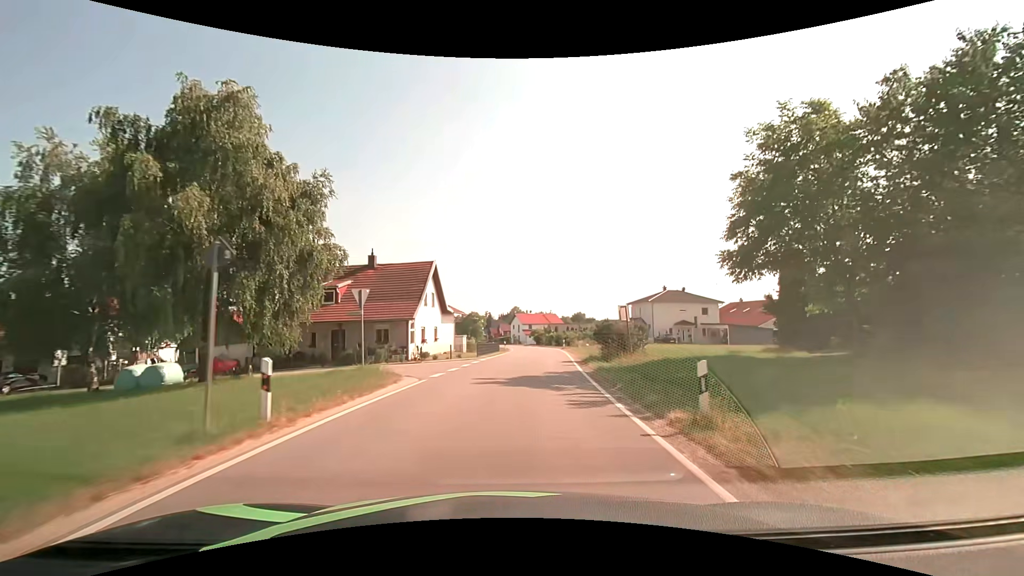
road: tertiary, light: Day
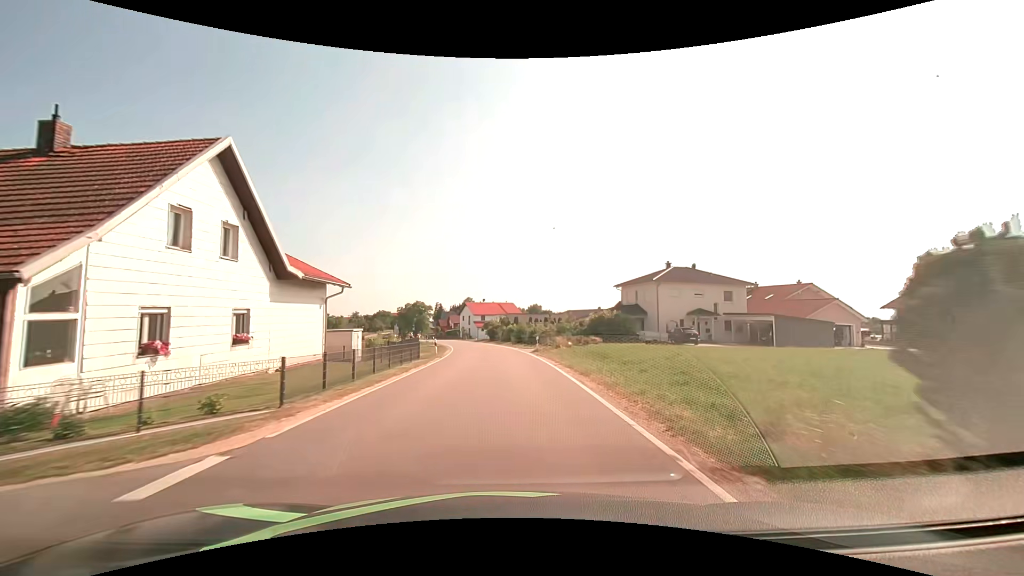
(+1.2, +23.2) m; +5°
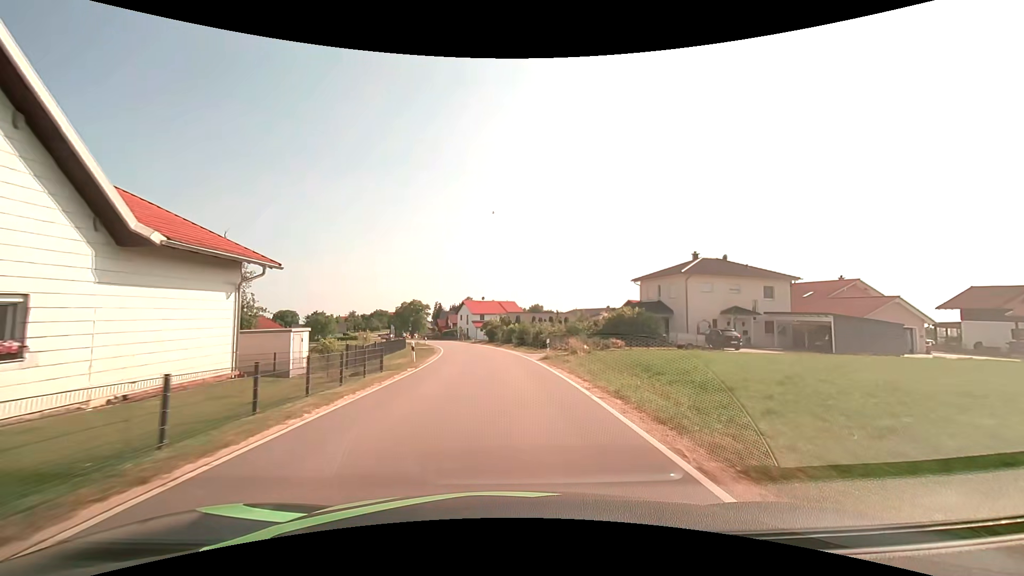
(0.0, +7.8) m; 0°
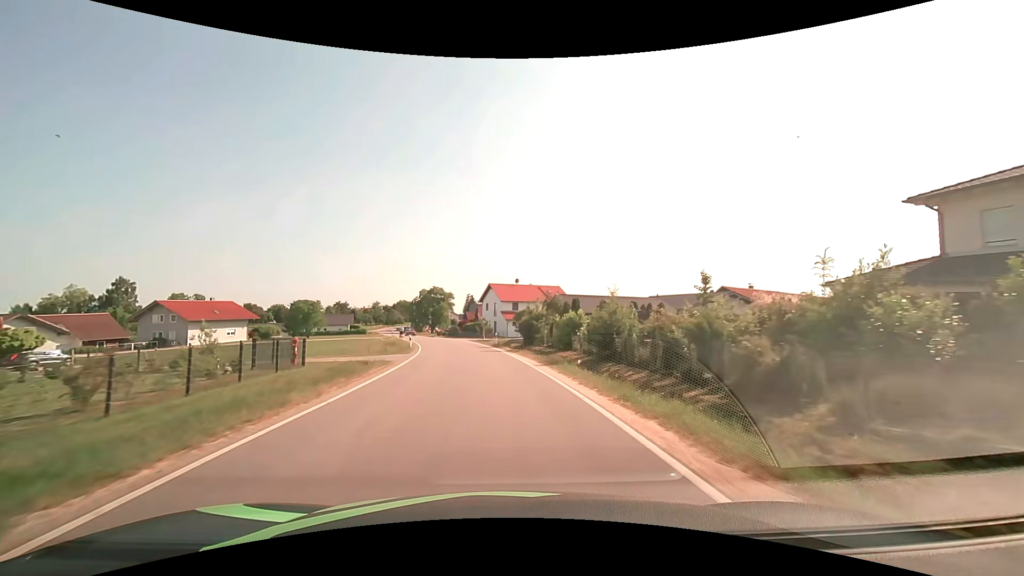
(-0.9, +31.0) m; -4°
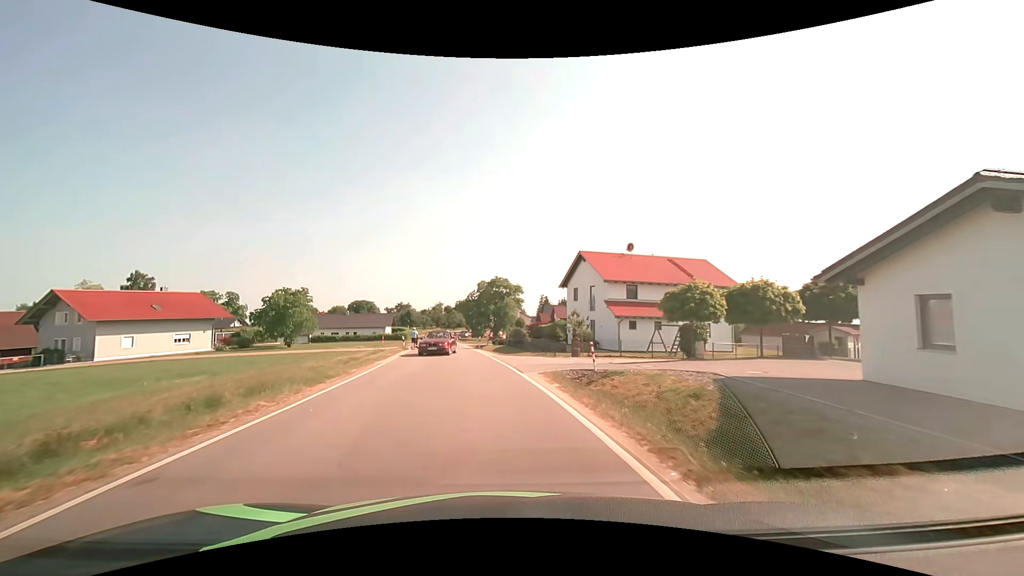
(-2.6, +37.1) m; -8°
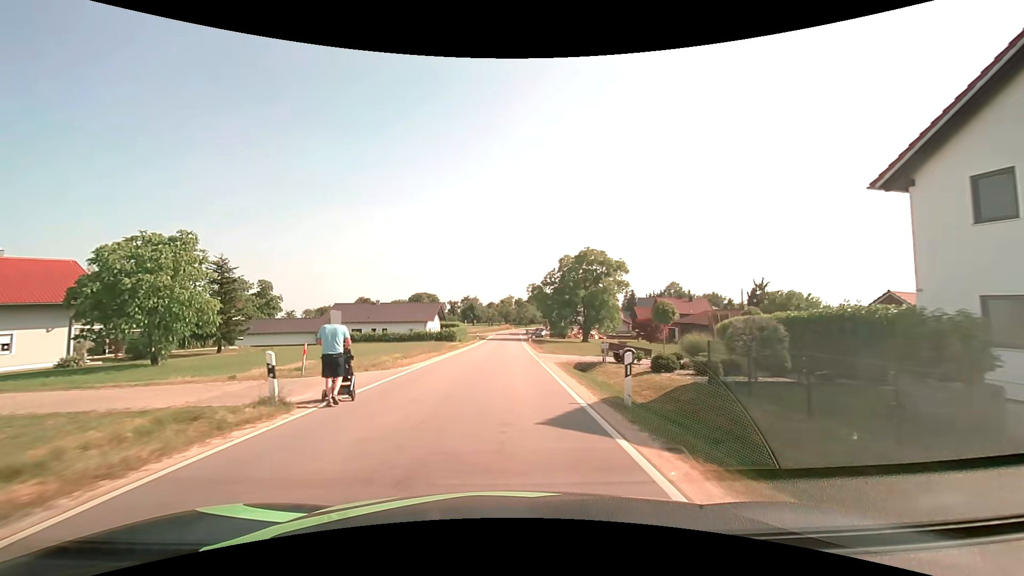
(-3.1, +34.1) m; -8°
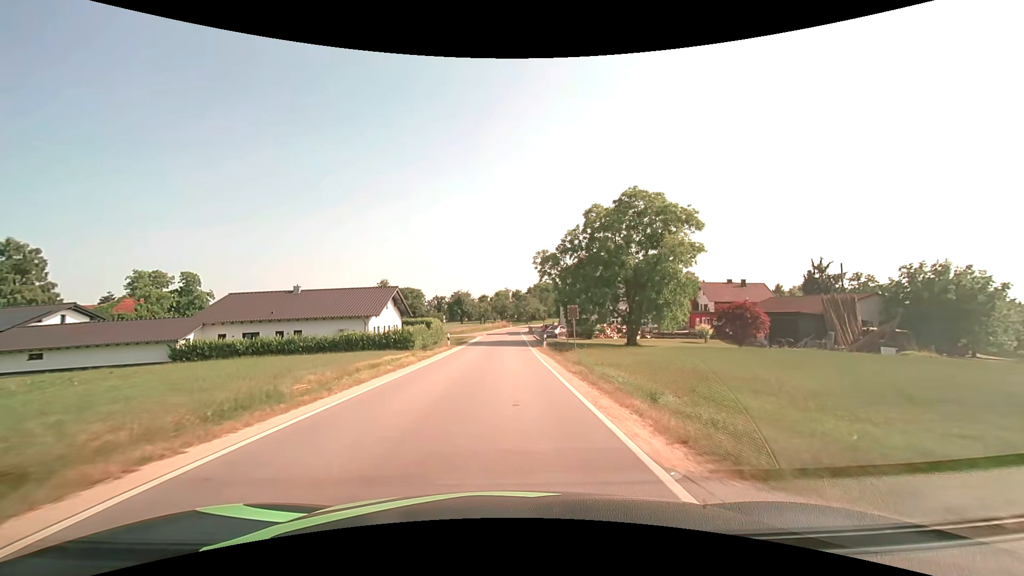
(+0.1, +28.4) m; +1°
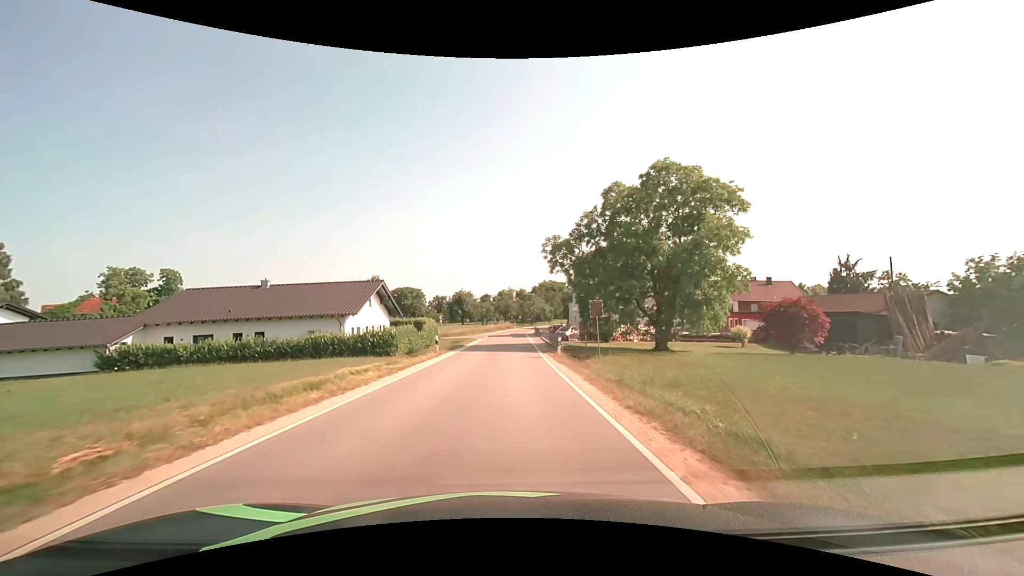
(0.0, +7.3) m; -1°
(0, +10) (0, +20) (0, +30) (0, +40) (0, +50) (+1, +60) (+1, +70) (+2, +80) (+4, +90) (+8, +99) m
